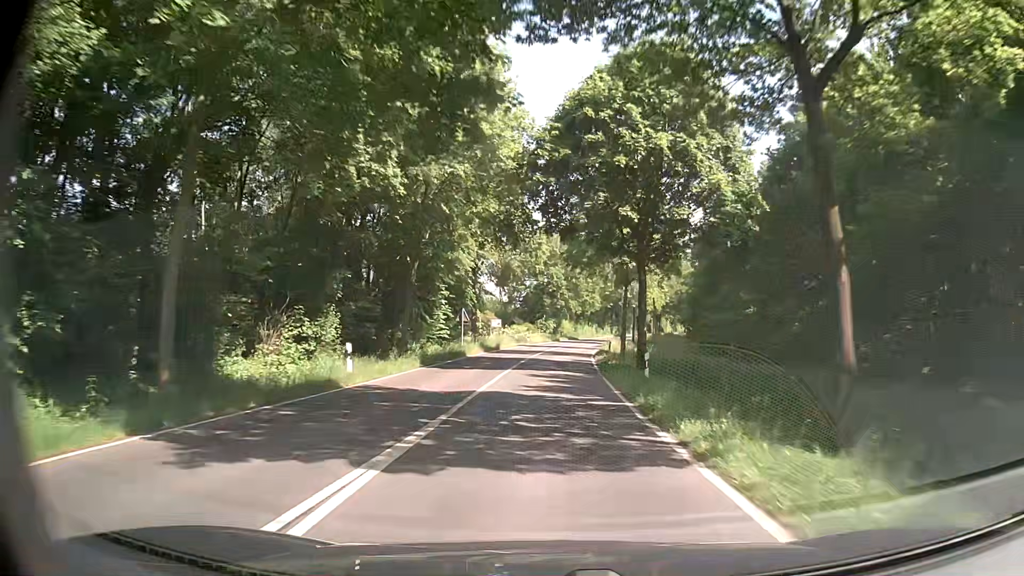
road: tertiary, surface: asphalt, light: Day
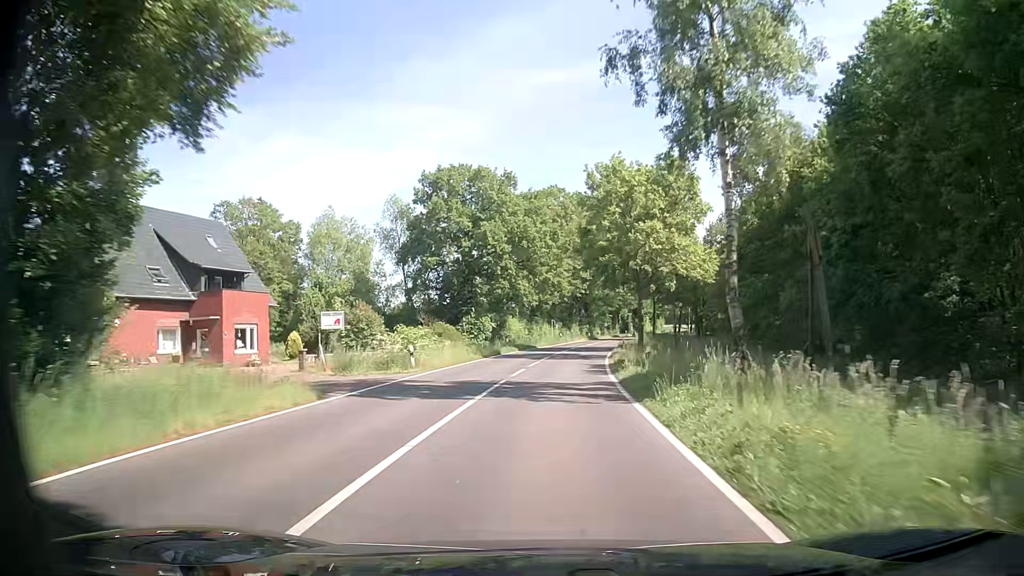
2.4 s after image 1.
(+1.4, +43.1) m; +3°
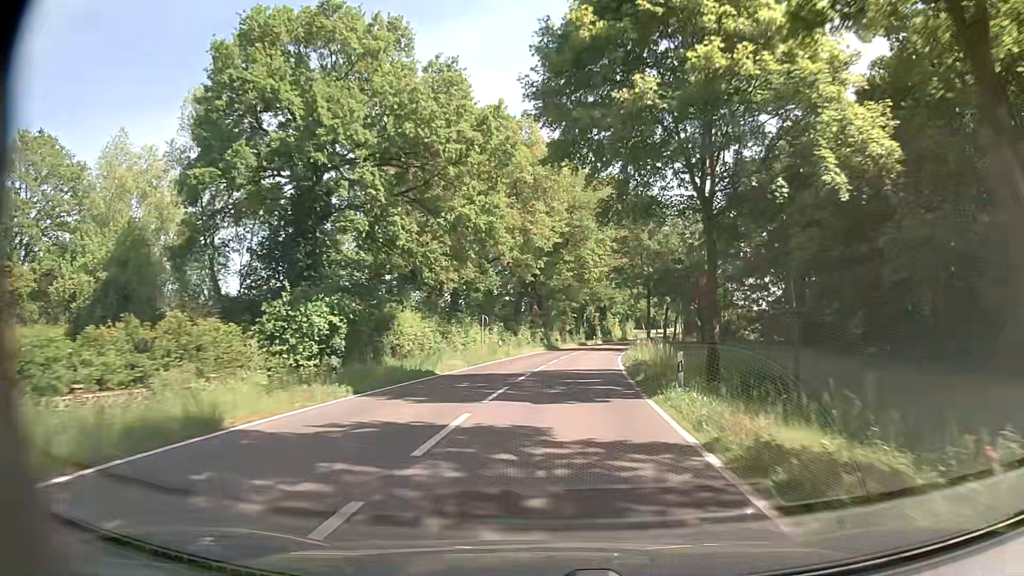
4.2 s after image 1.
(+1.7, +32.2) m; +5°
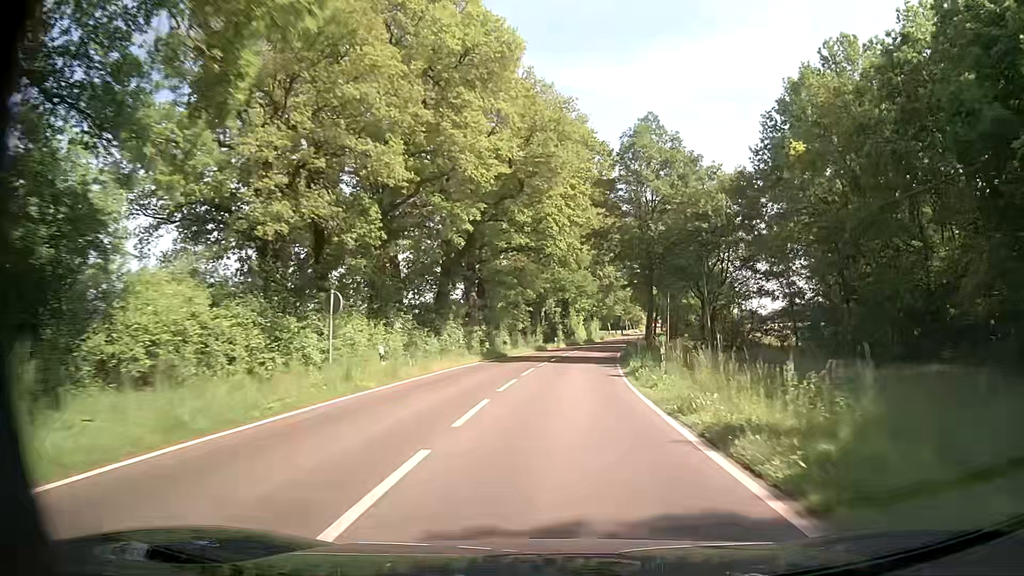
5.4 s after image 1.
(+0.7, +21.4) m; +4°
